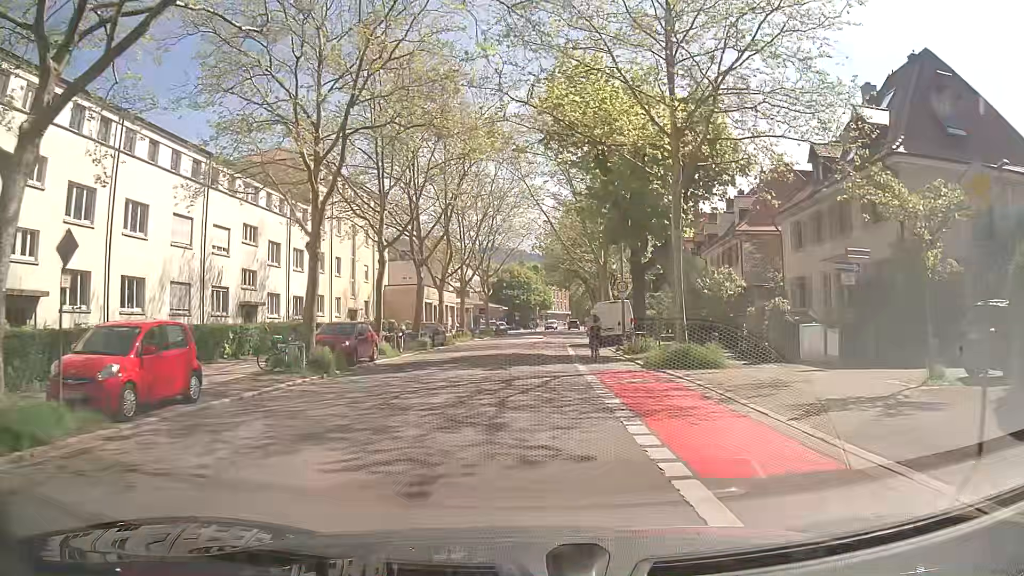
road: secondary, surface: asphalt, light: Day
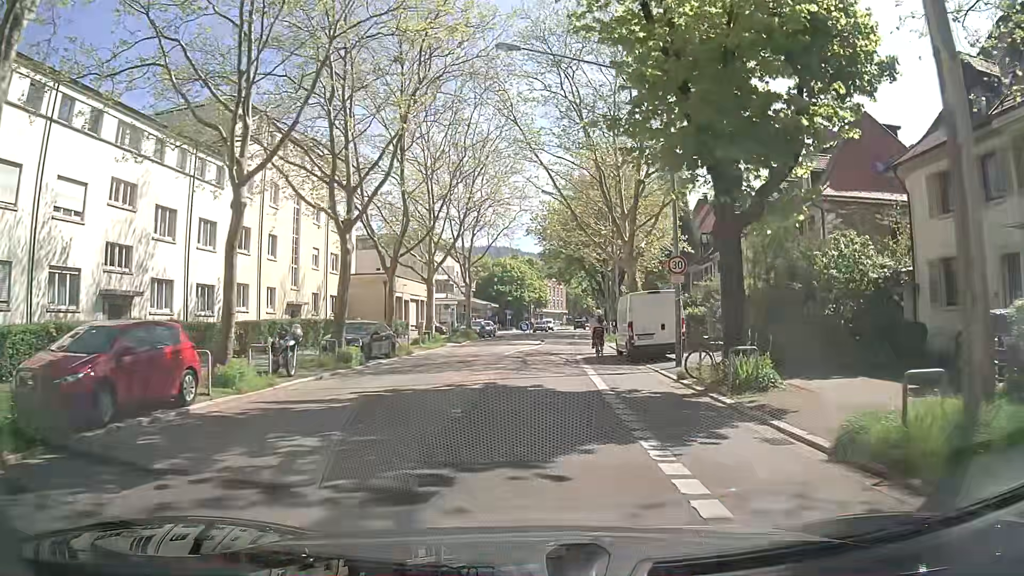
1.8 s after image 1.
(-0.2, +13.9) m; -1°
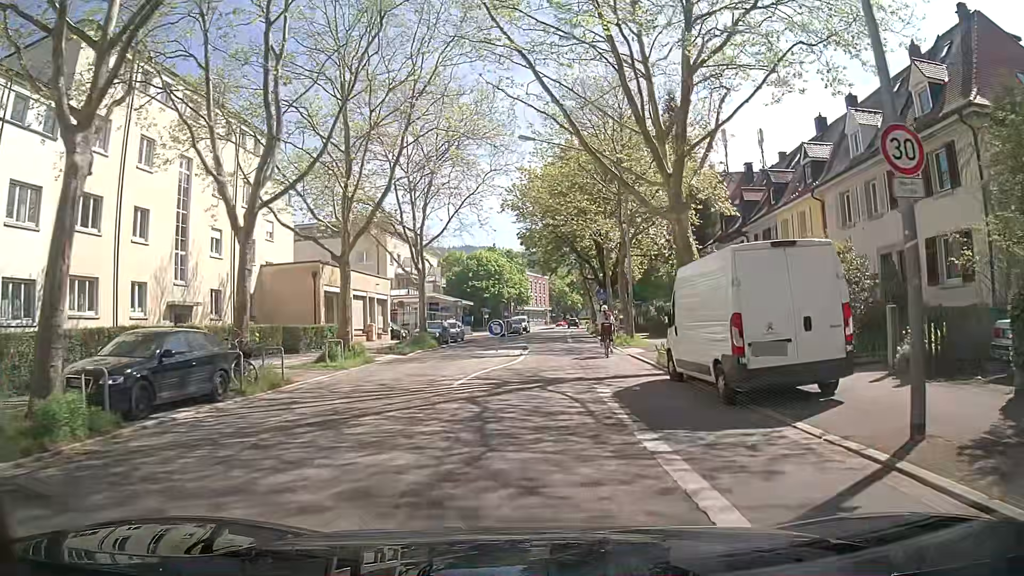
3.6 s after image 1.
(+0.1, +13.9) m; +1°
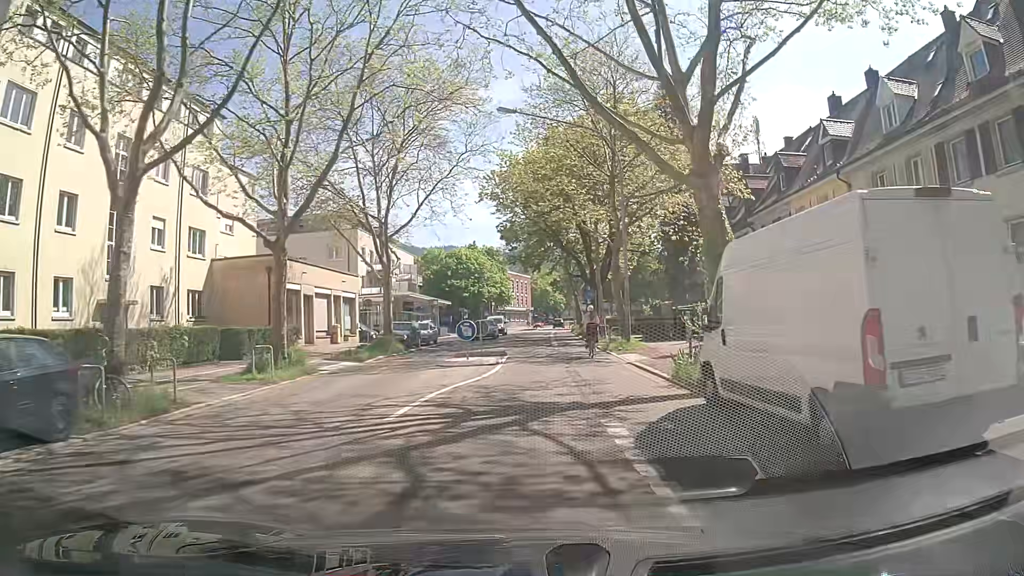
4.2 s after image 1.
(+0.1, +4.6) m; +2°
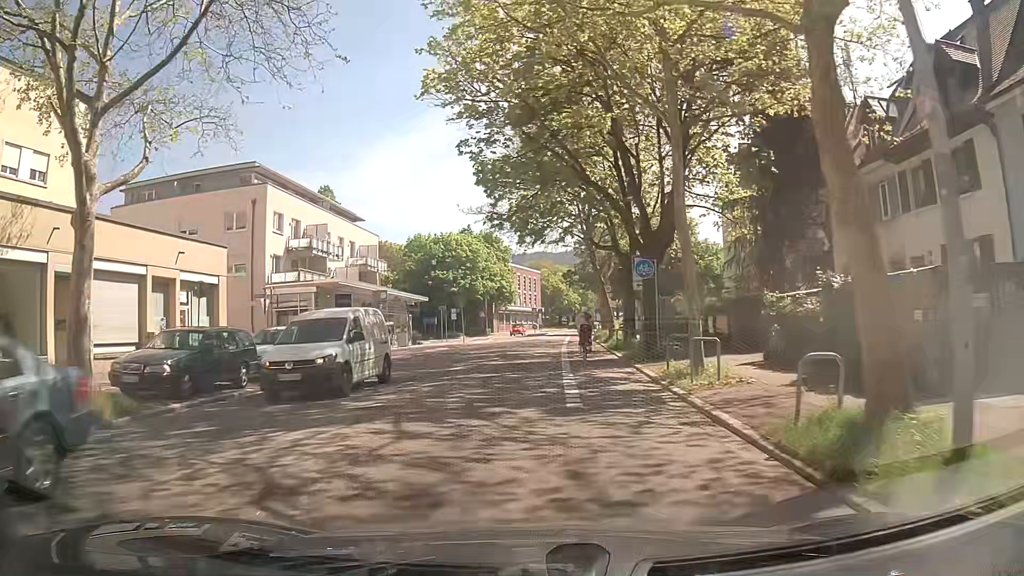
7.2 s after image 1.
(+0.5, +23.3) m; -1°
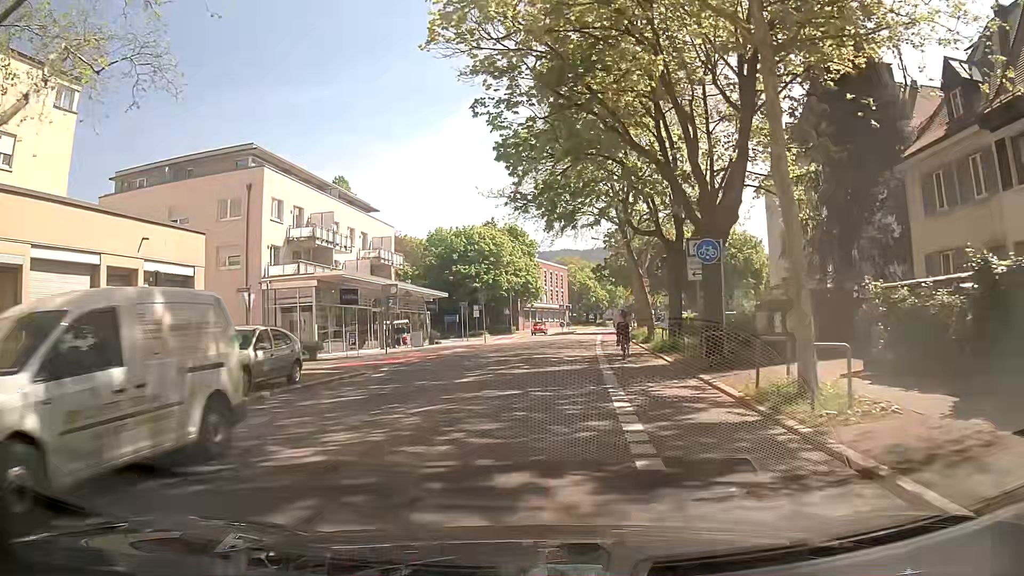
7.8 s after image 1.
(-0.1, +4.6) m; -1°
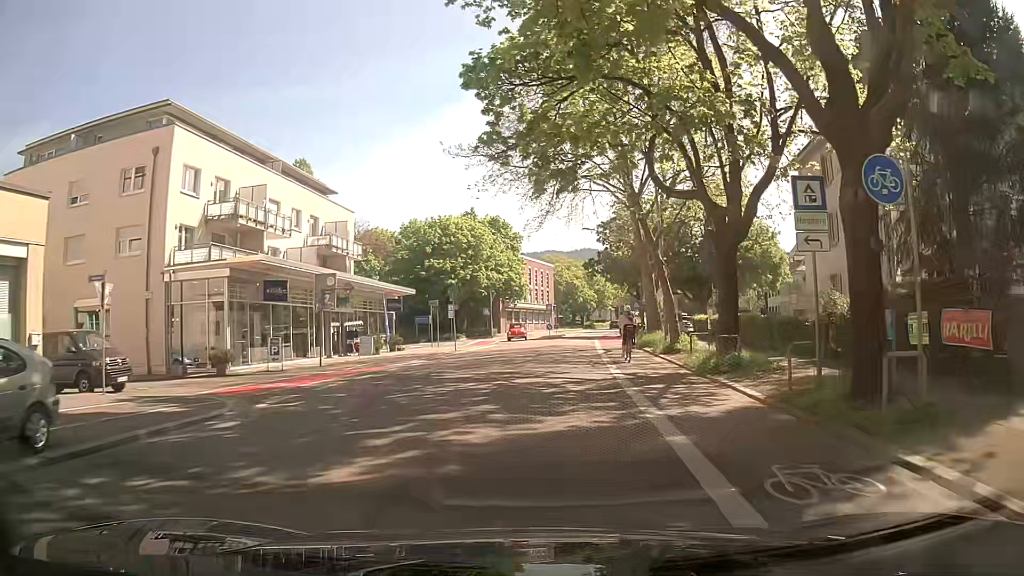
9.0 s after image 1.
(-0.1, +9.3) m; 0°
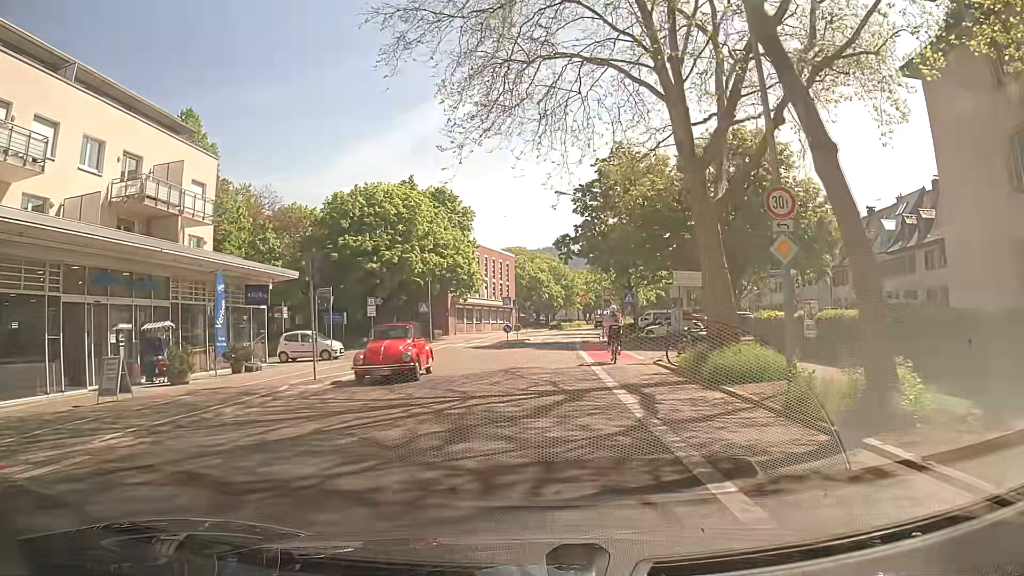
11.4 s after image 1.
(+0.8, +18.5) m; +4°
(0, +10) (0, +20) (0, +30) (+1, +40) (+1, +50) (+2, +60) (+3, +70) (+4, +80) (+5, +90) (+7, +100) m
